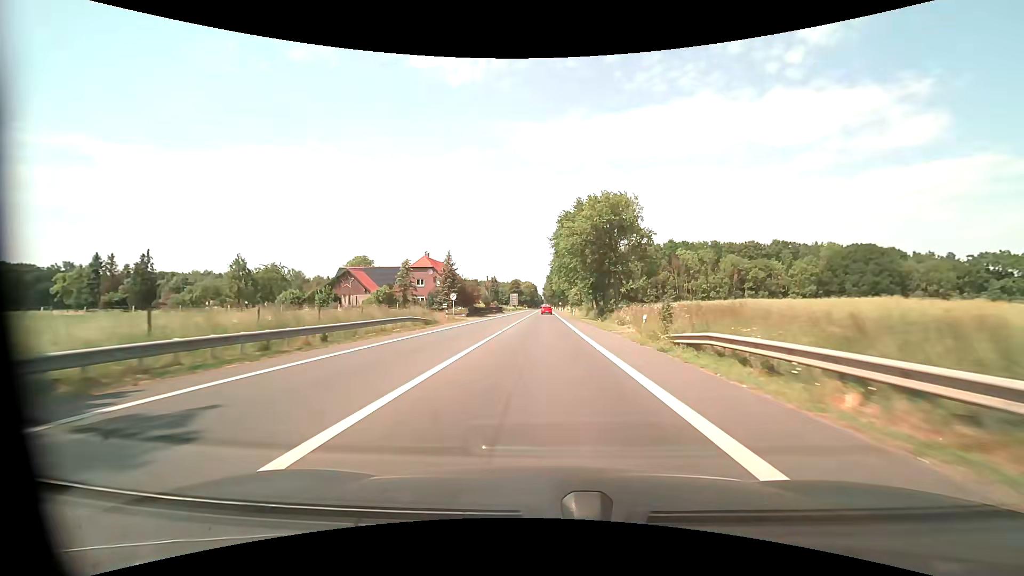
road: primary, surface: asphalt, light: Day
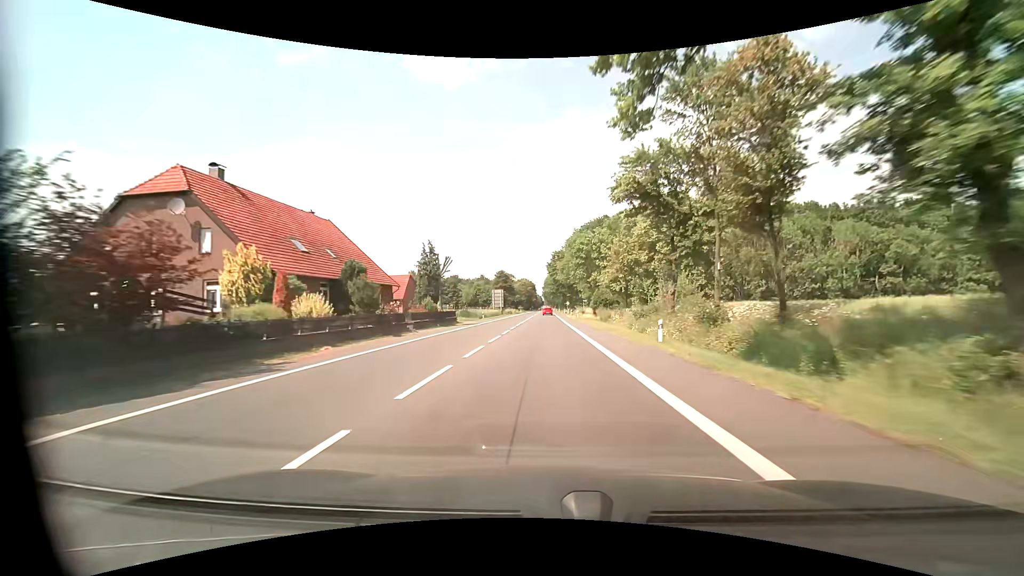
(-0.4, +58.1) m; 0°
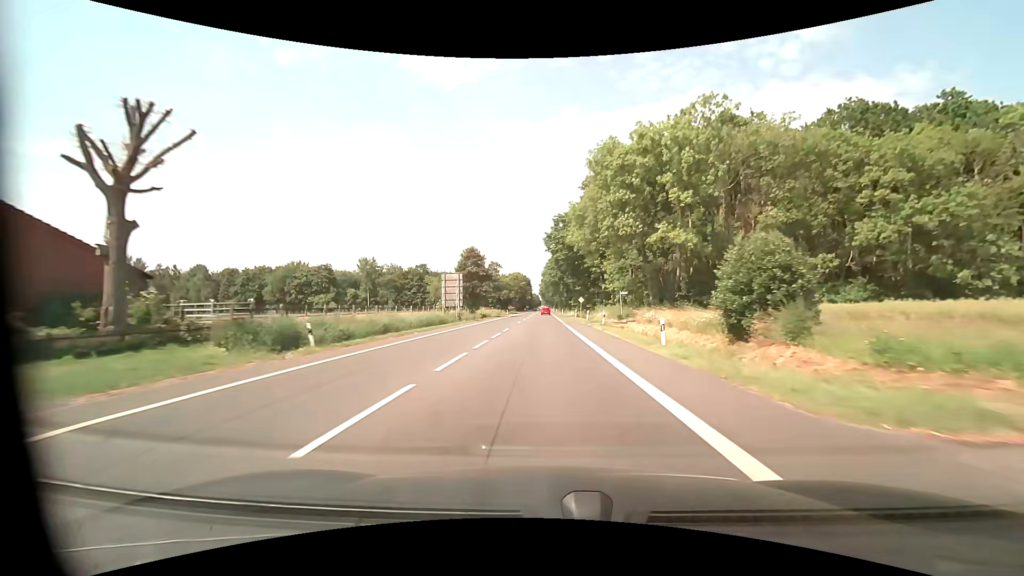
(+0.2, +51.3) m; 0°
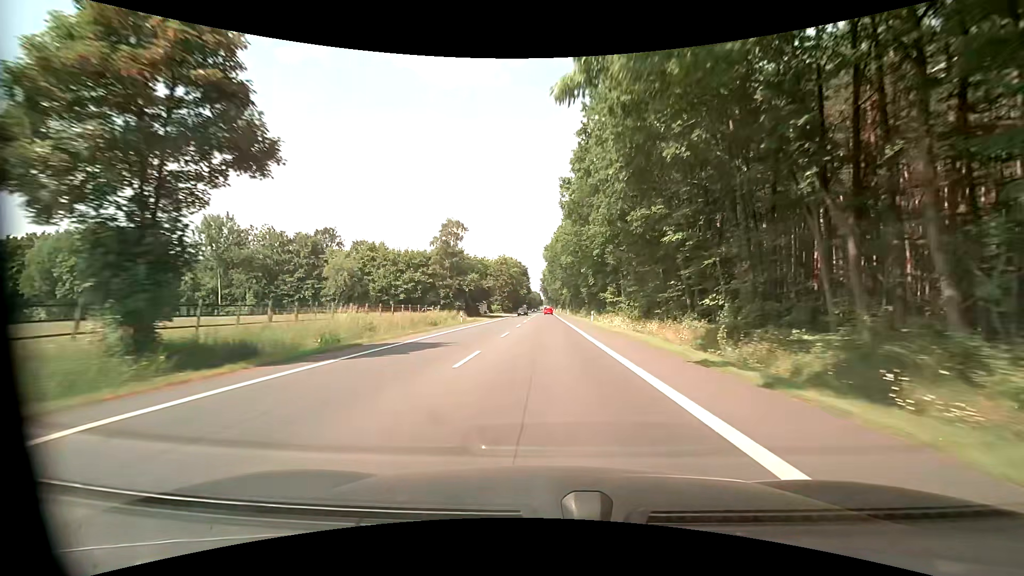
(-0.1, +69.1) m; 0°
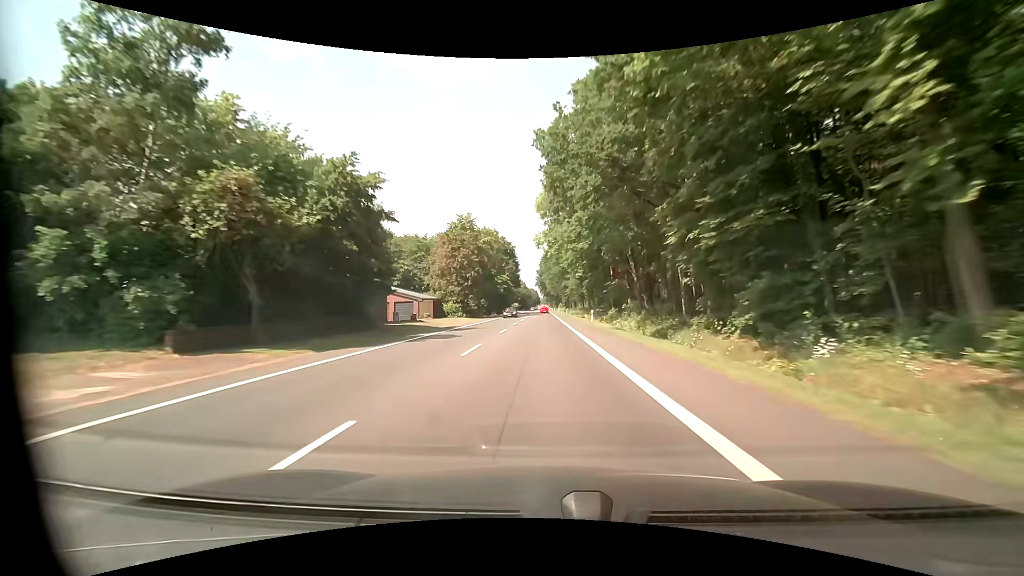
(+0.3, +57.5) m; 0°
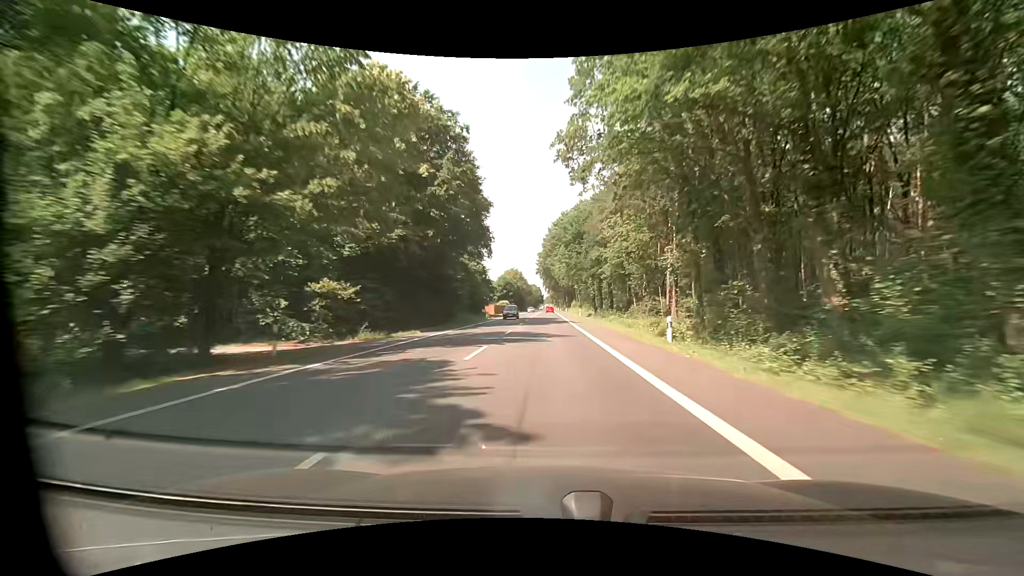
(-0.4, +73.4) m; -1°
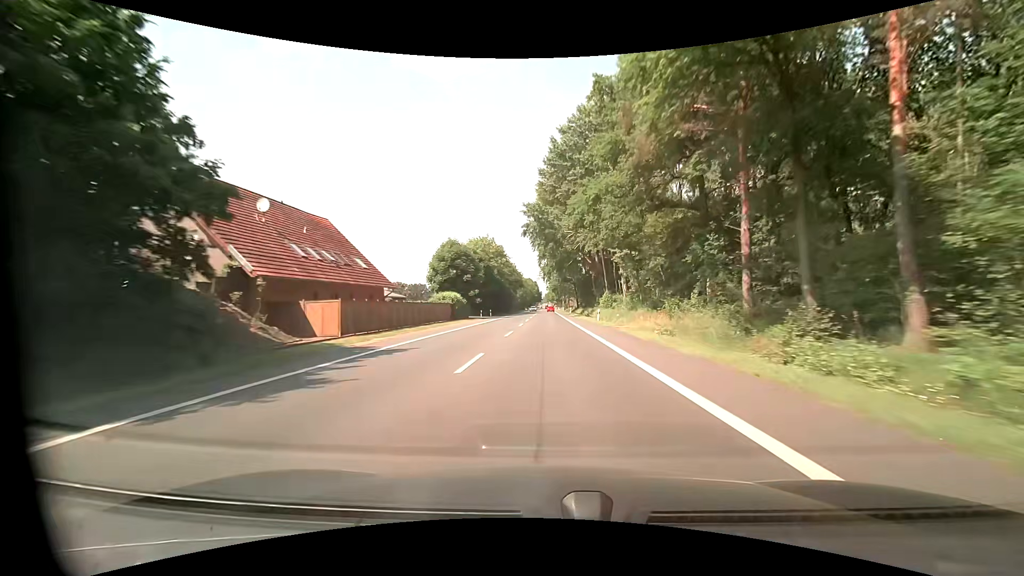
(+0.3, +74.5) m; +1°
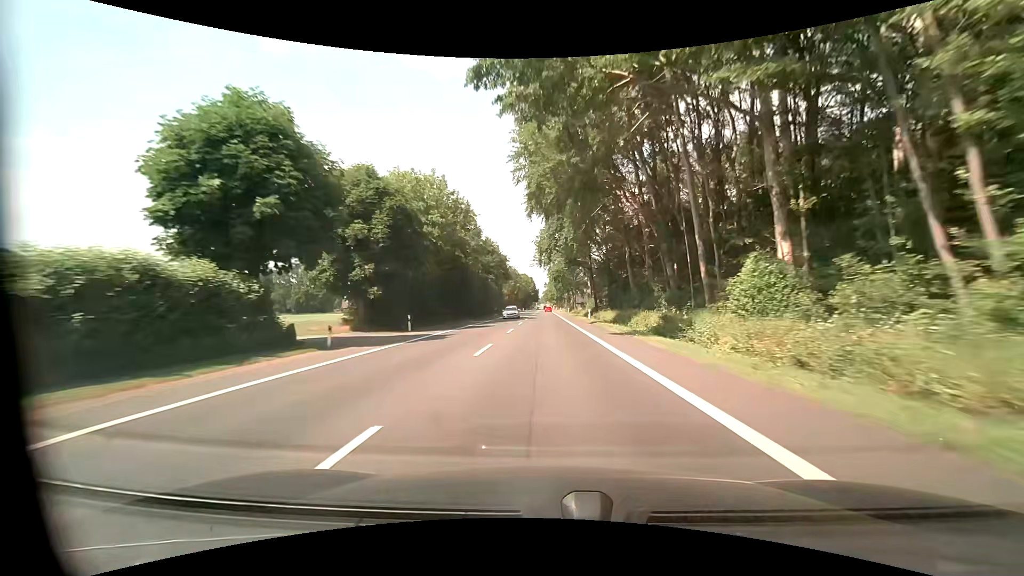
(-0.3, +44.6) m; 0°
(0, +10) (0, +20) (0, +30) (0, +40) (0, +50) (0, +60) (0, +70) (0, +80) (0, +90) (-1, +100) m
